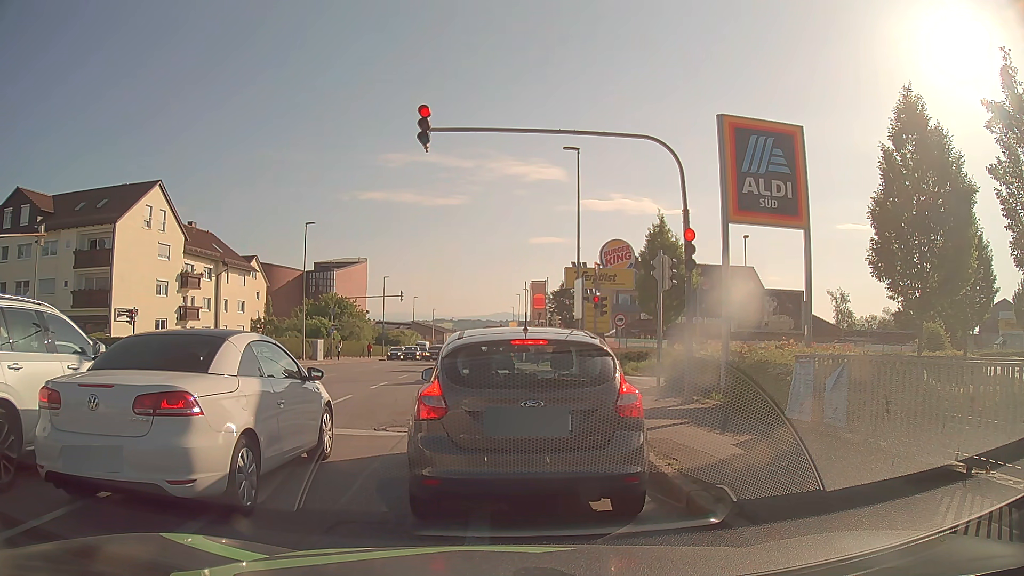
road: tertiary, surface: asphalt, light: Day
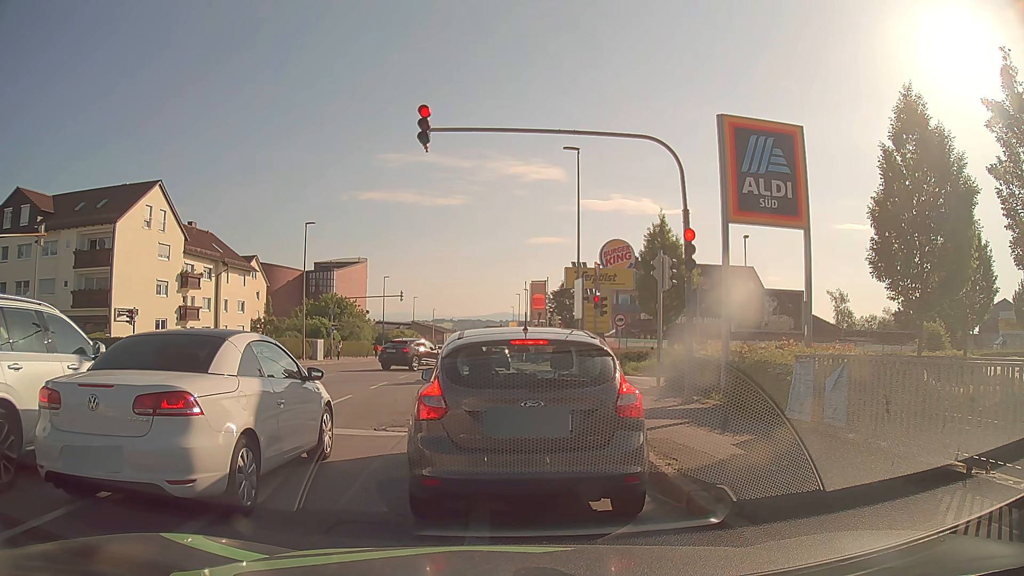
(0.0, 0.0) m; 0°
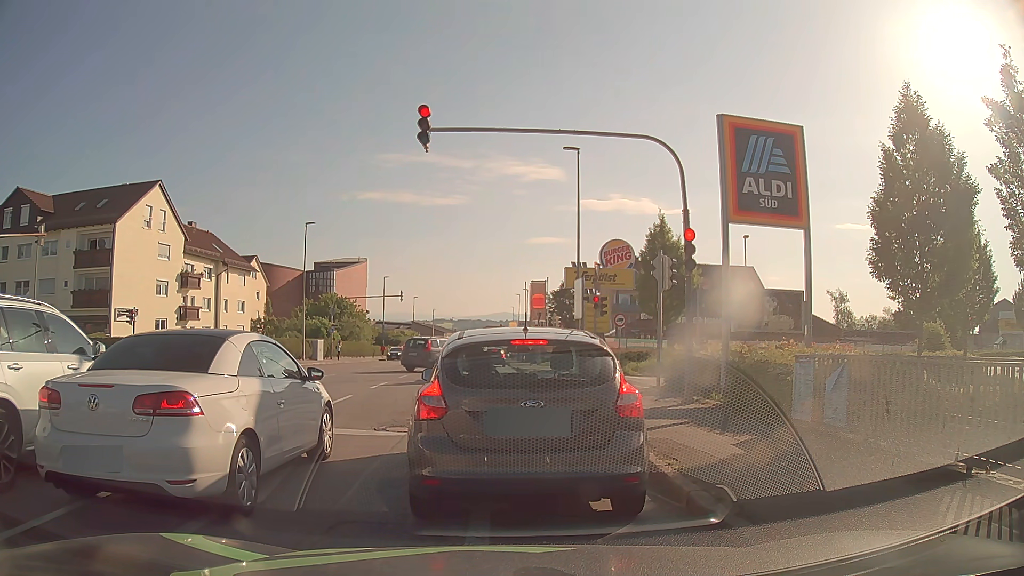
(0.0, 0.0) m; 0°
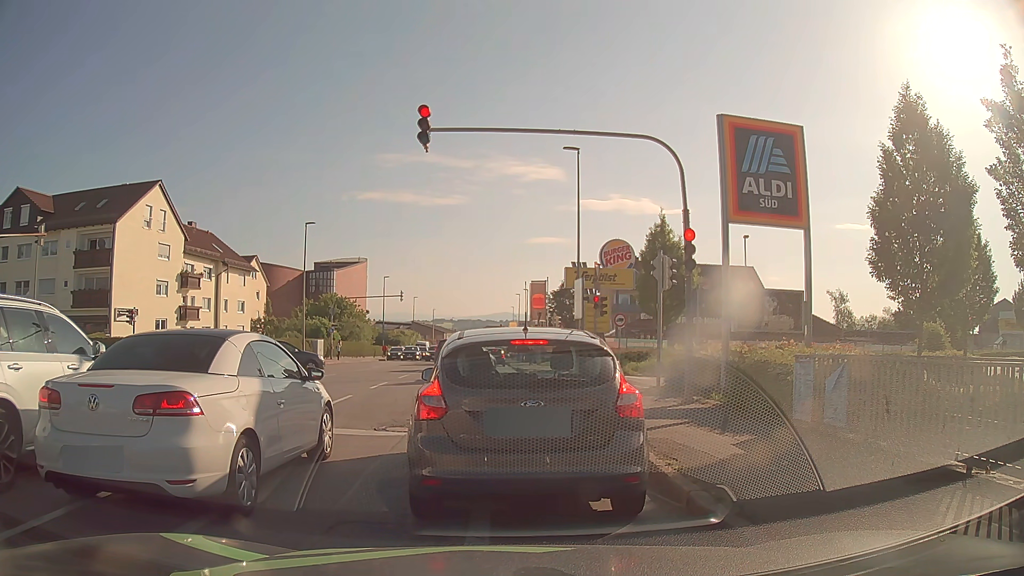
(0.0, 0.0) m; 0°
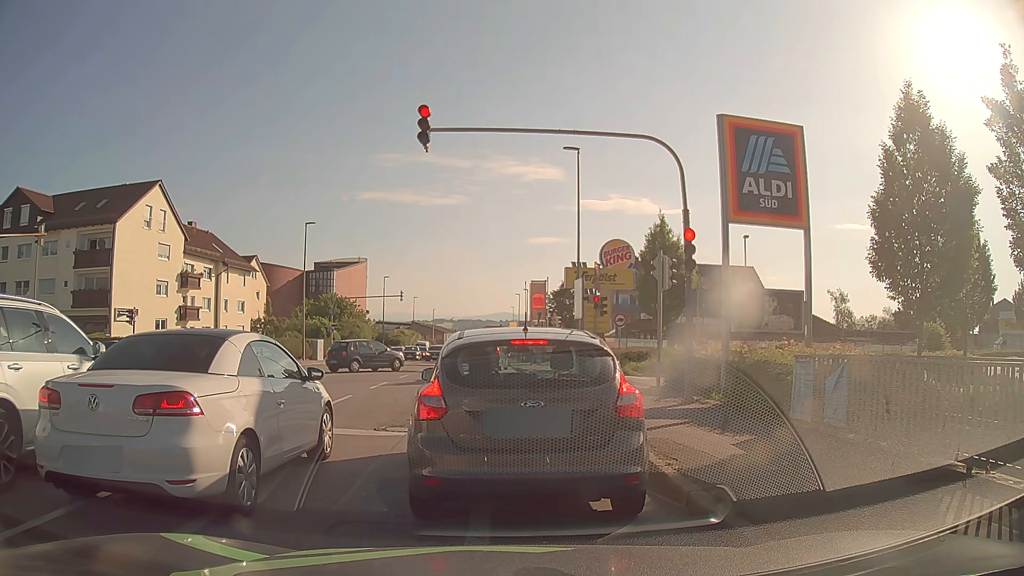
(0.0, 0.0) m; 0°
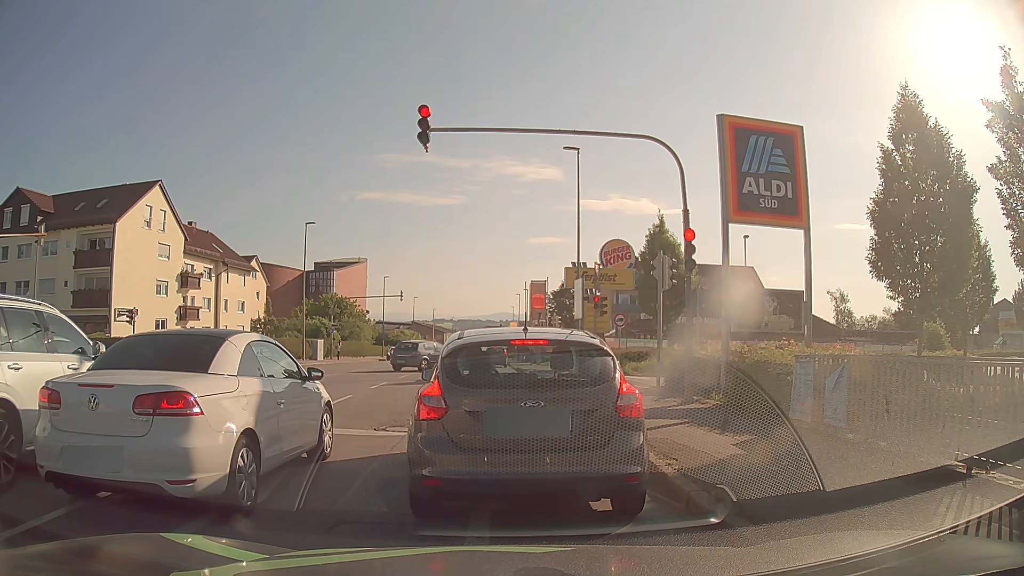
(0.0, 0.0) m; 0°
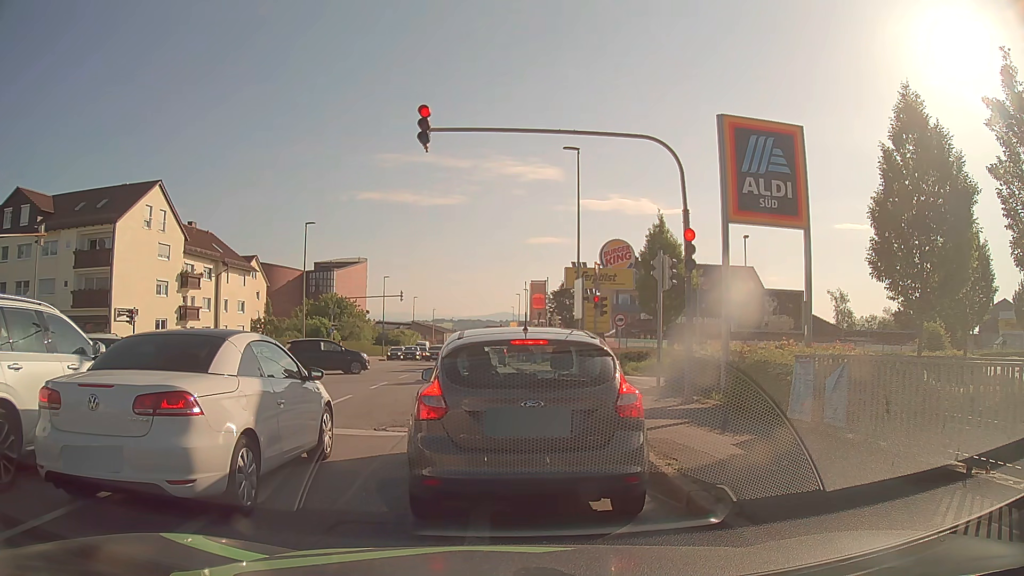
(0.0, 0.0) m; 0°
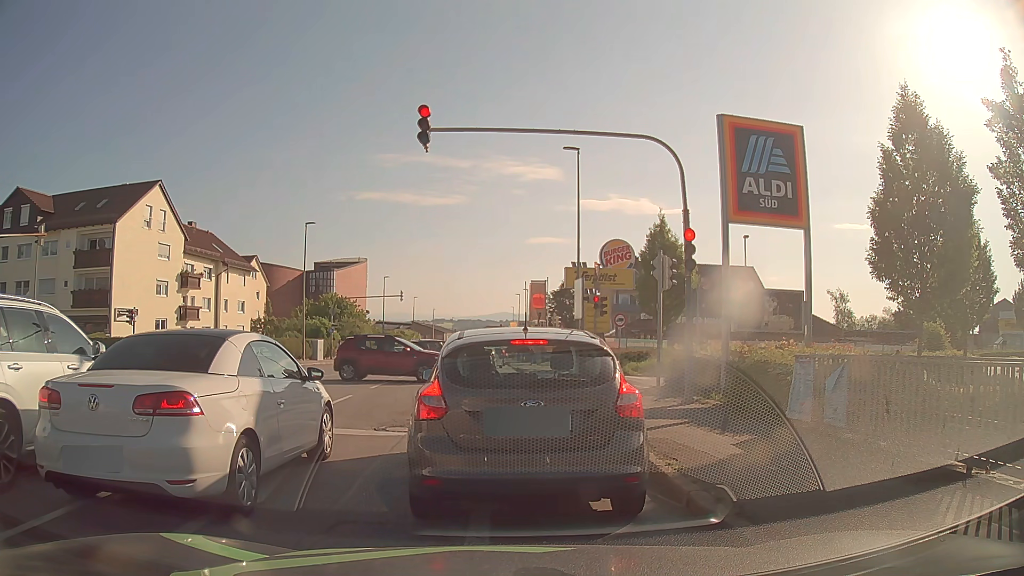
(0.0, 0.0) m; 0°
